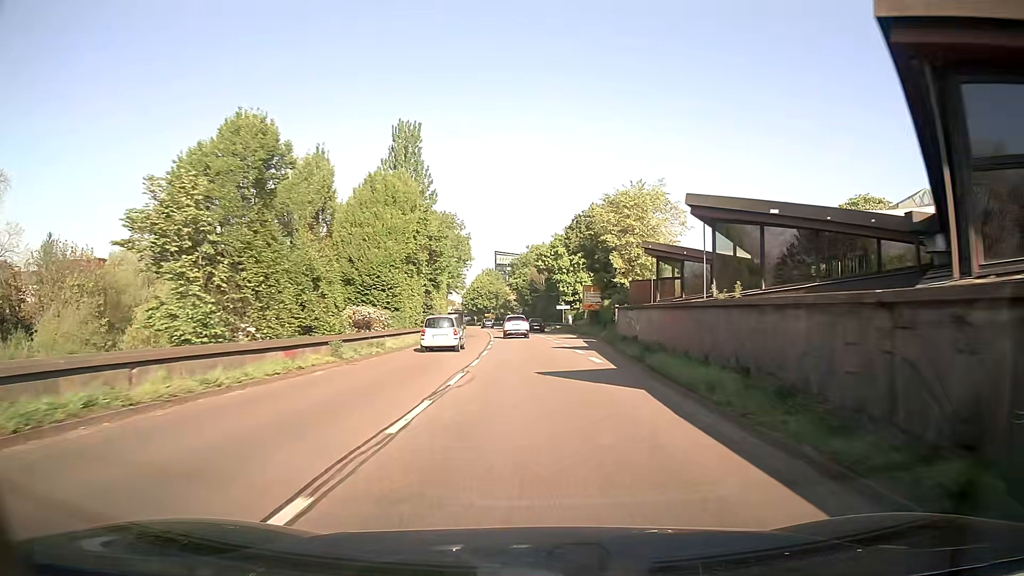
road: trunk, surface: asphalt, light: Day
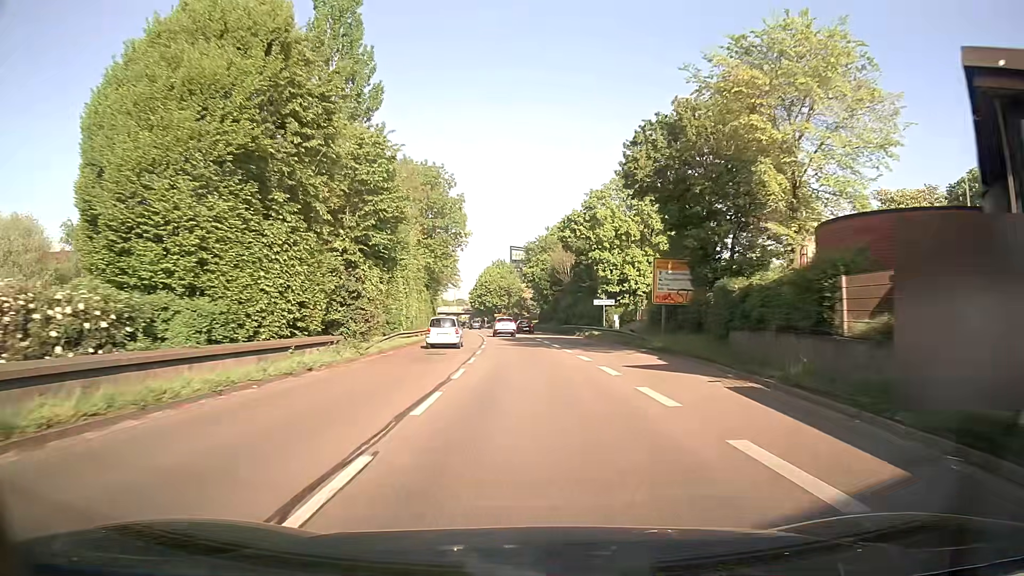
(-0.3, +28.6) m; -1°
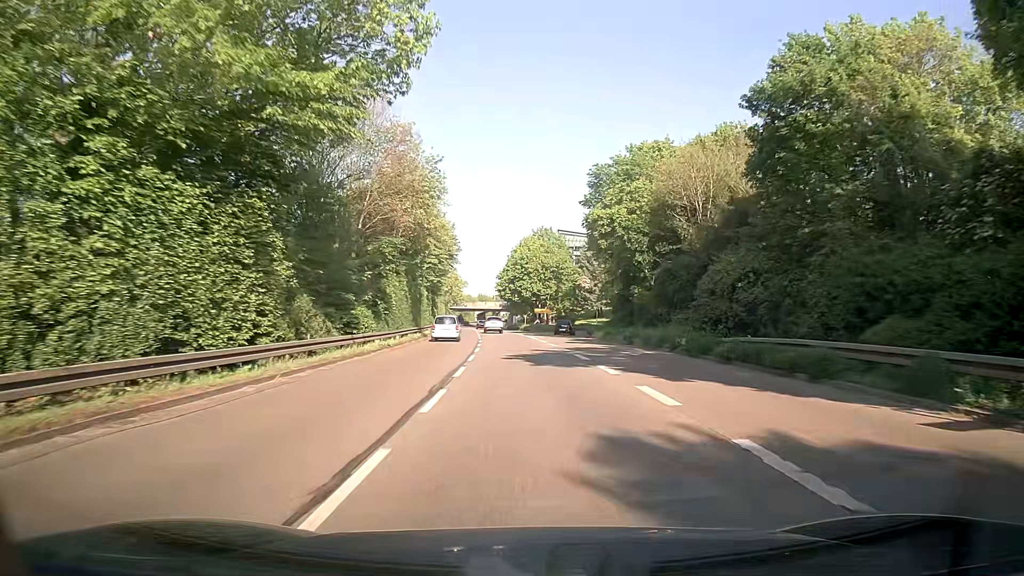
(-2.2, +47.9) m; -5°
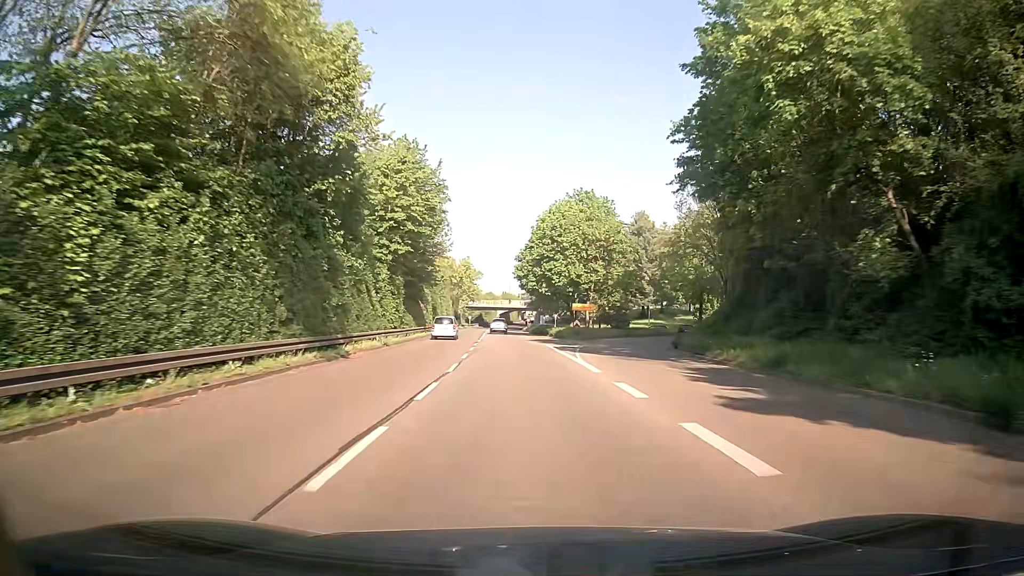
(-0.6, +28.7) m; -3°
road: trunk_link
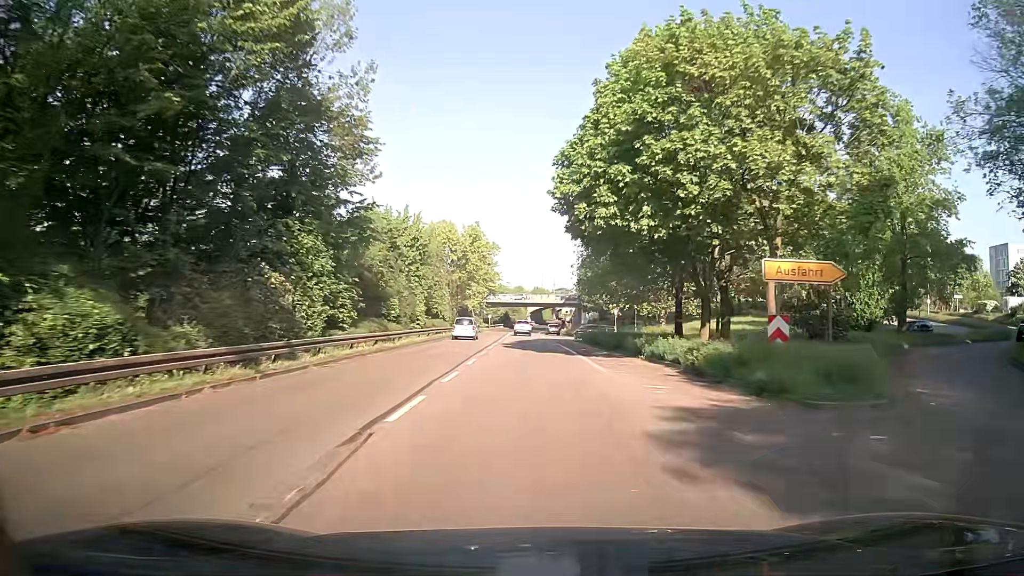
(-0.9, +38.7) m; -2°
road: trunk
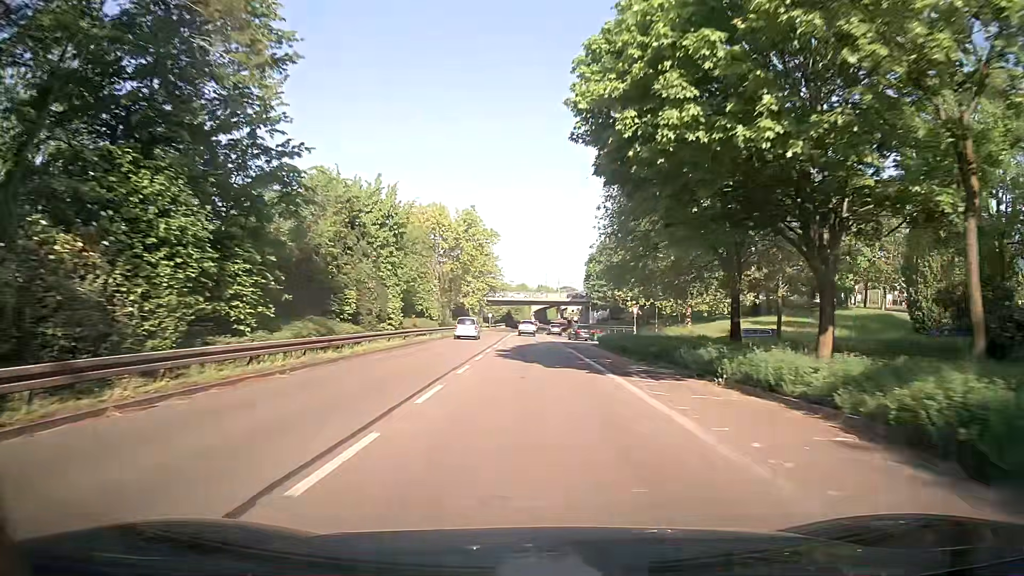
(-0.1, +9.8) m; -1°
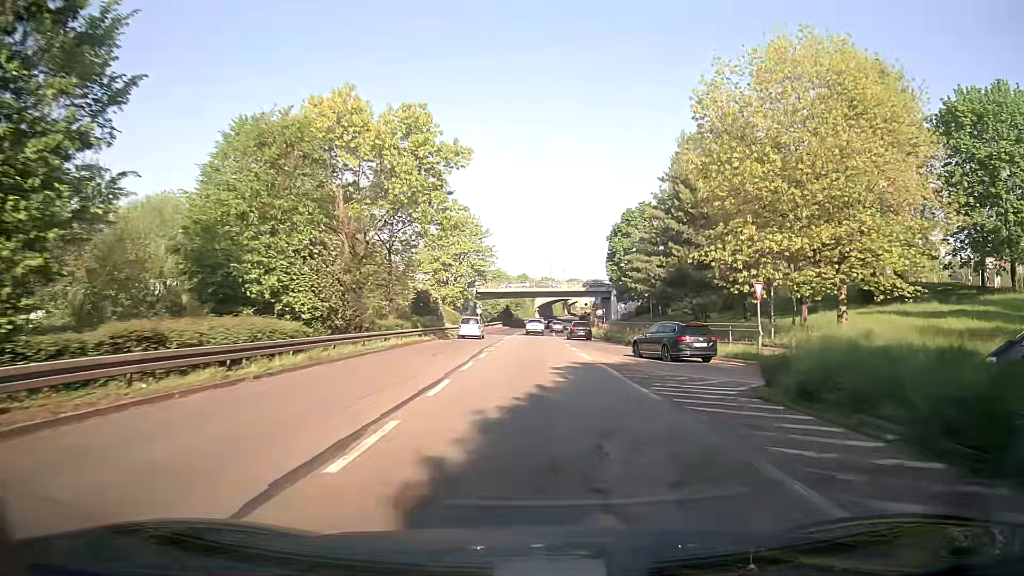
(-0.1, +29.4) m; -1°
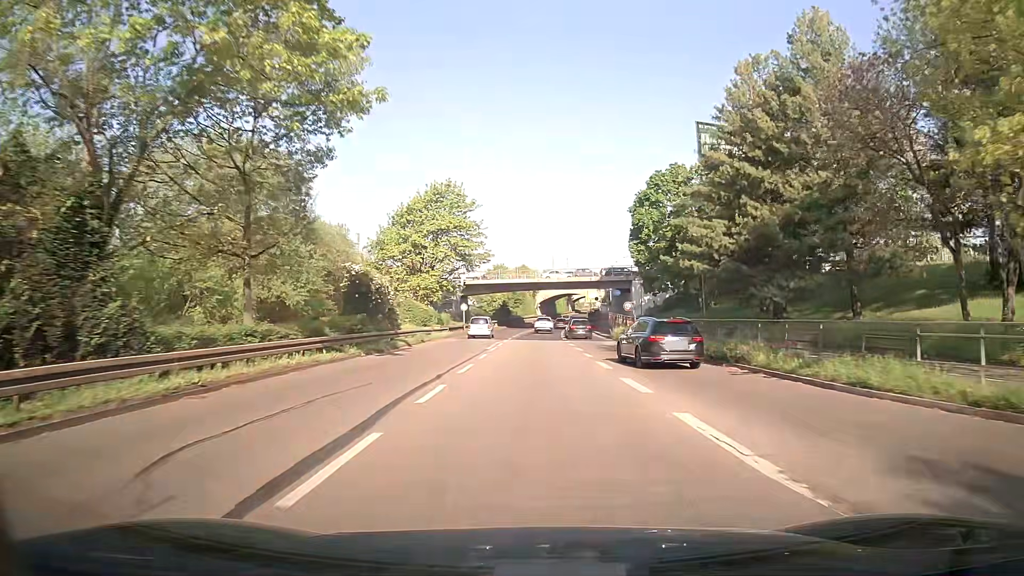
(+0.2, +19.1) m; +1°
(0, +10) (0, +20) (0, +30) (0, +40) (0, +50) (+1, +60) (+1, +70) (+1, +80) (+2, +90) (+3, +100) m
